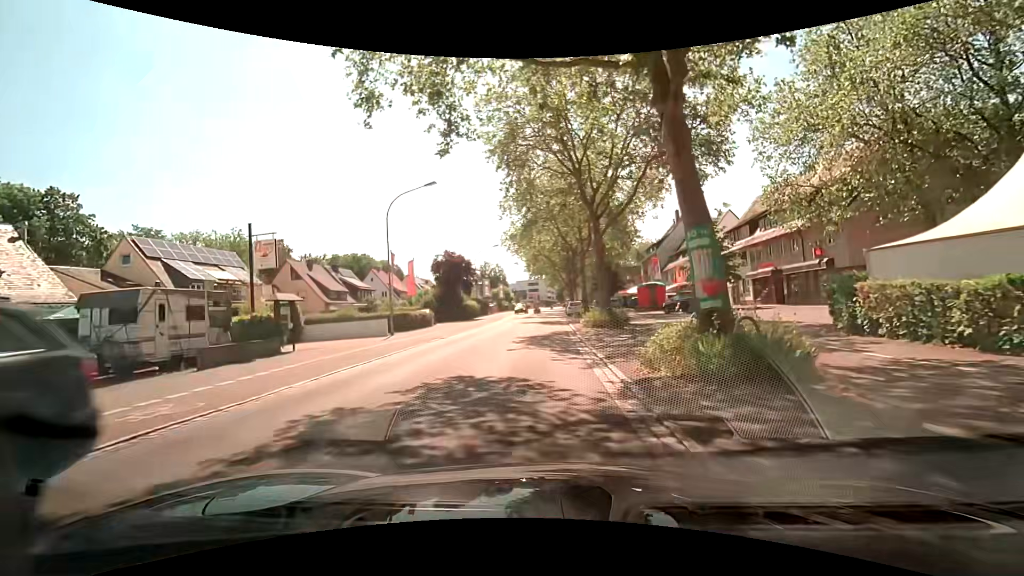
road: secondary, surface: asphalt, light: Day
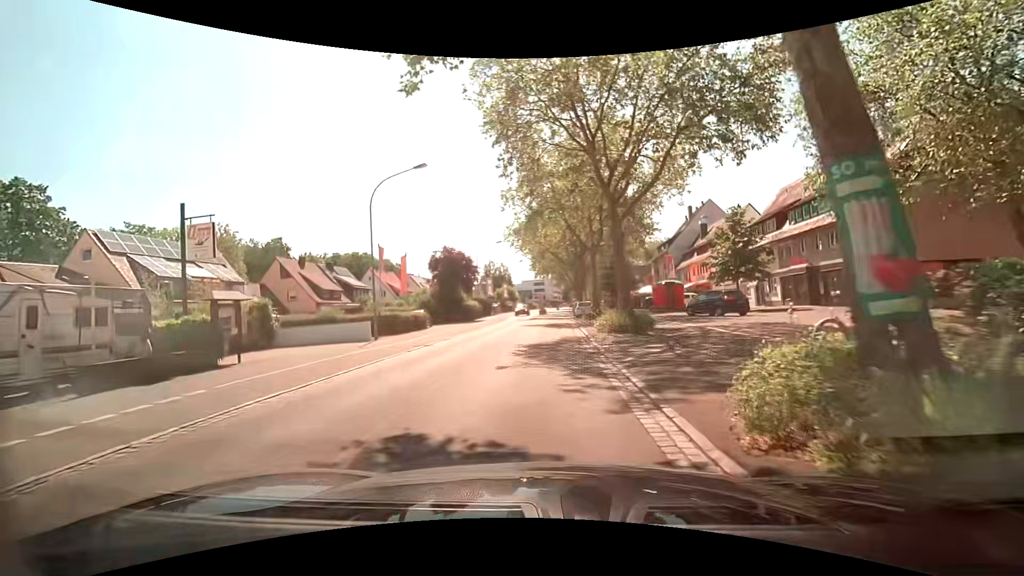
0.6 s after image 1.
(0.0, +4.3) m; -1°
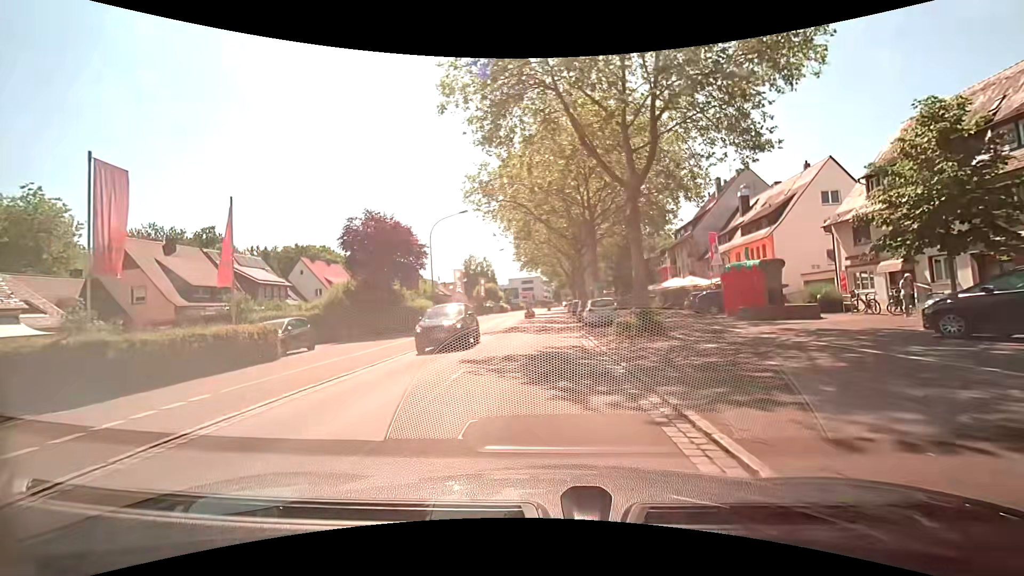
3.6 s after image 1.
(0.0, +21.1) m; 0°
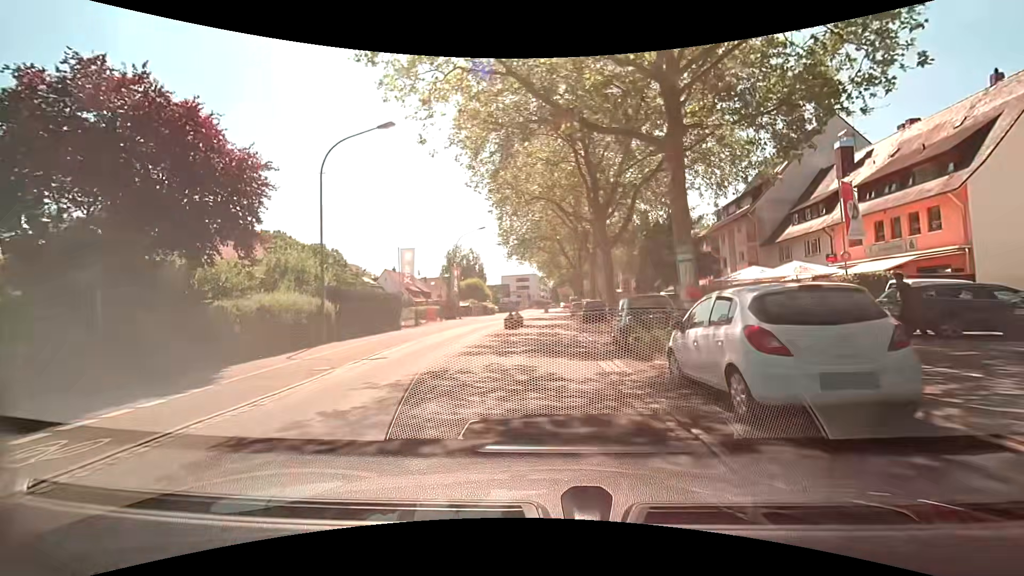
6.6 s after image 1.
(+0.3, +20.8) m; +1°
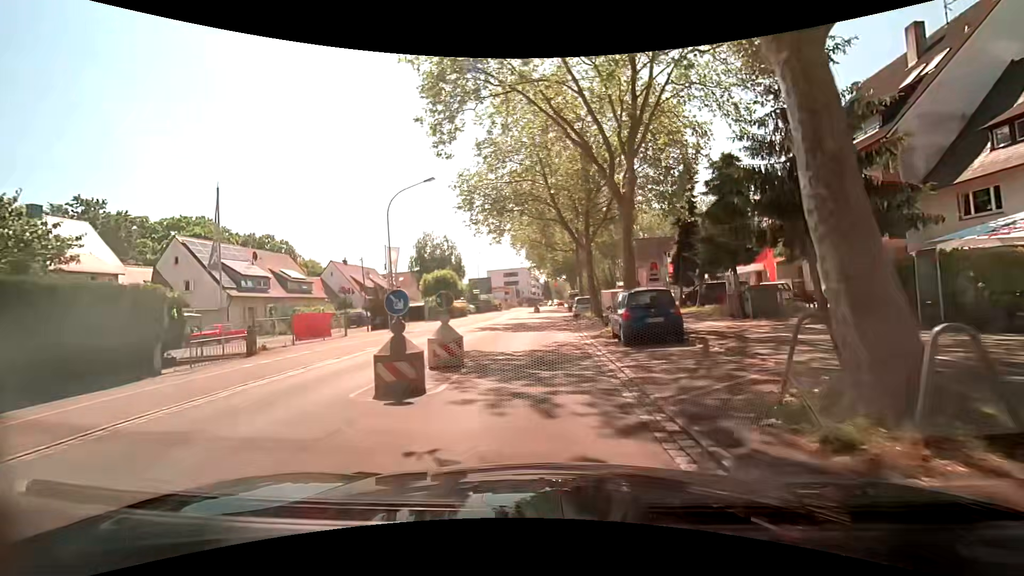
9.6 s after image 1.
(+0.1, +20.5) m; +1°
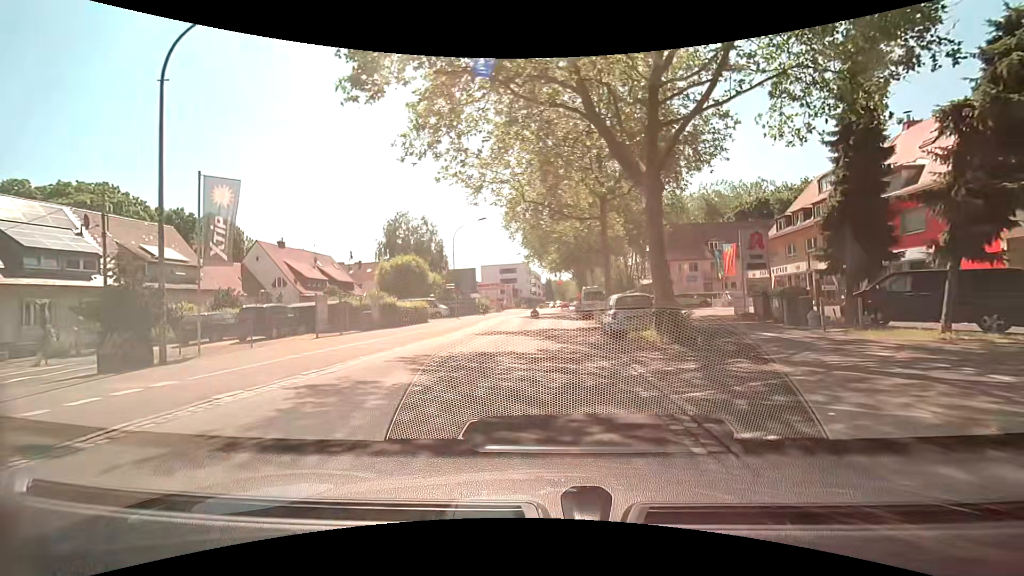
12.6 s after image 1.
(-0.2, +20.2) m; -1°
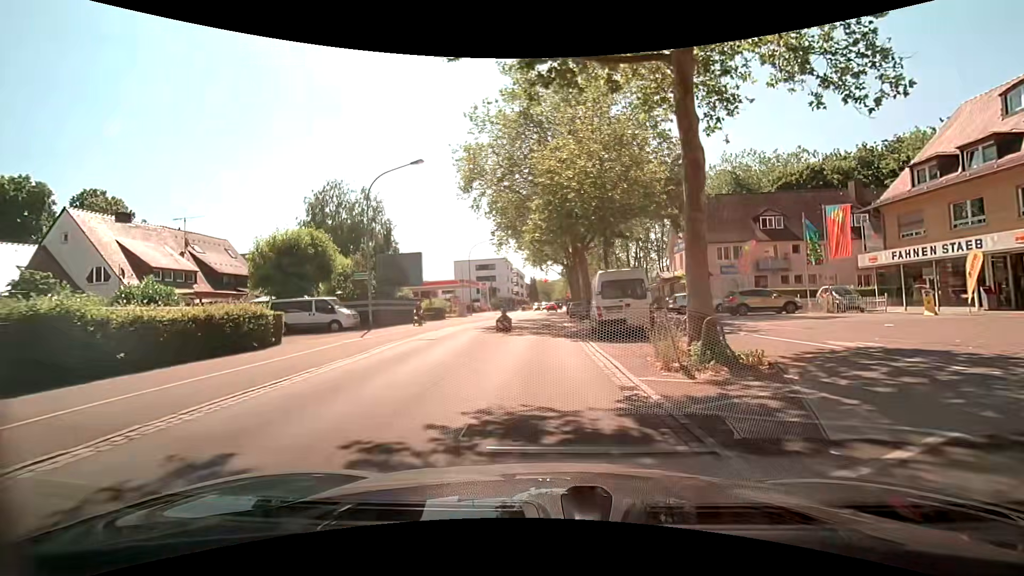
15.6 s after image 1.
(+0.5, +20.2) m; +2°
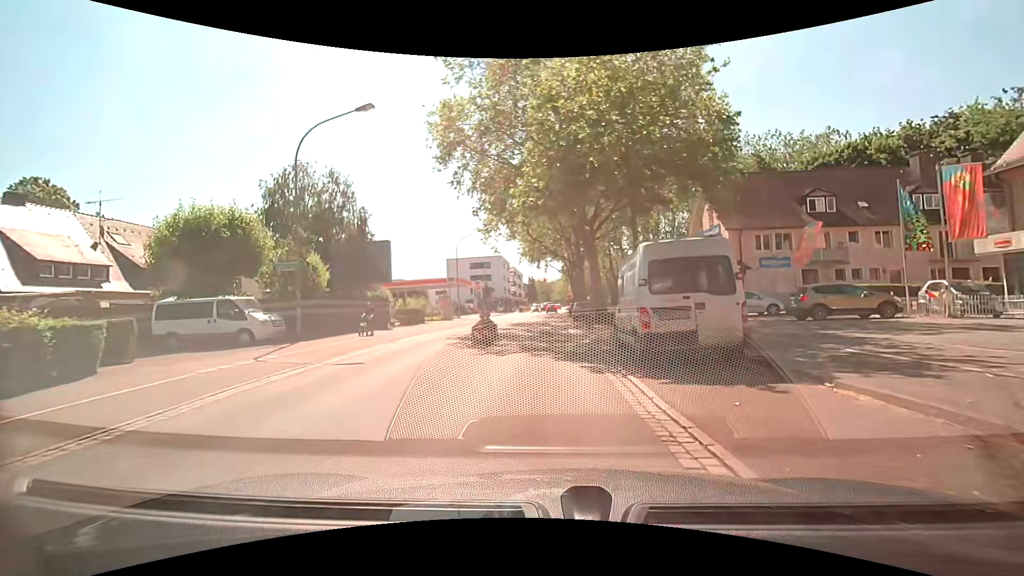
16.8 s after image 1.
(0.0, +8.3) m; 0°
(0, +10) (0, +20) (0, +30) (+1, +40) (+1, +50) (+1, +60) (+2, +70) (+3, +80) (+3, +90) (+4, +100) m
